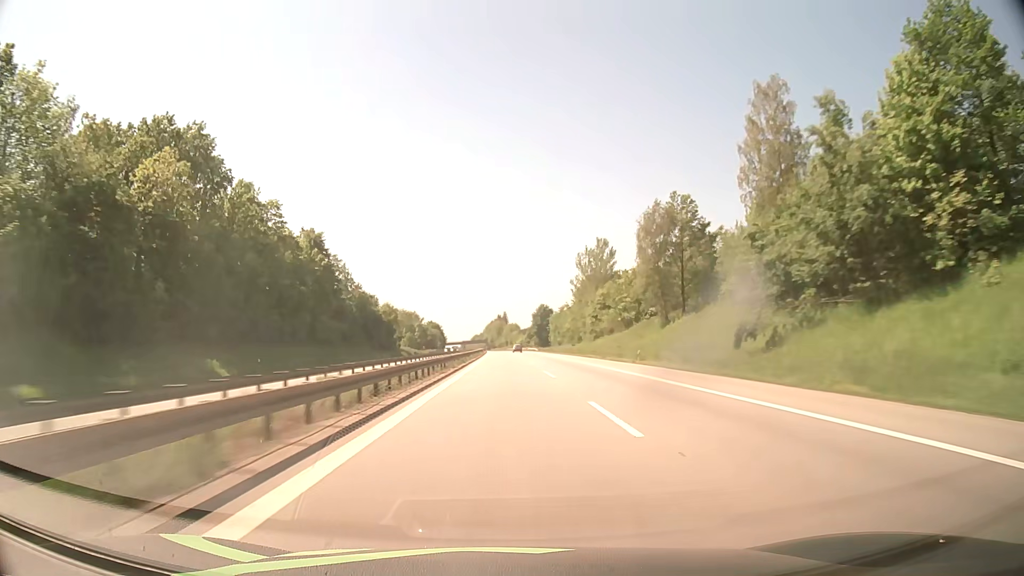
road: motorway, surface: asphalt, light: Day
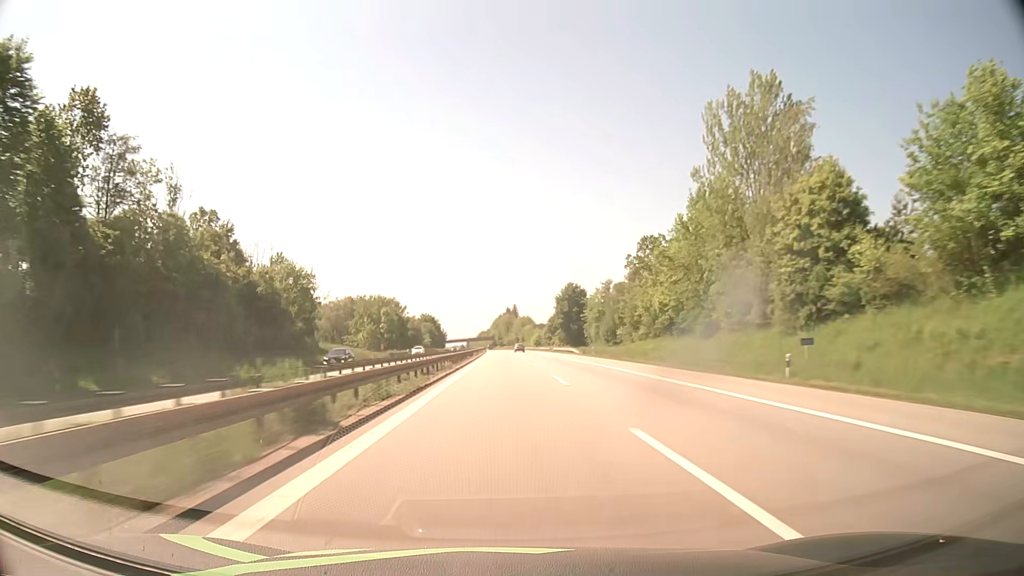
(-0.4, +76.4) m; -1°
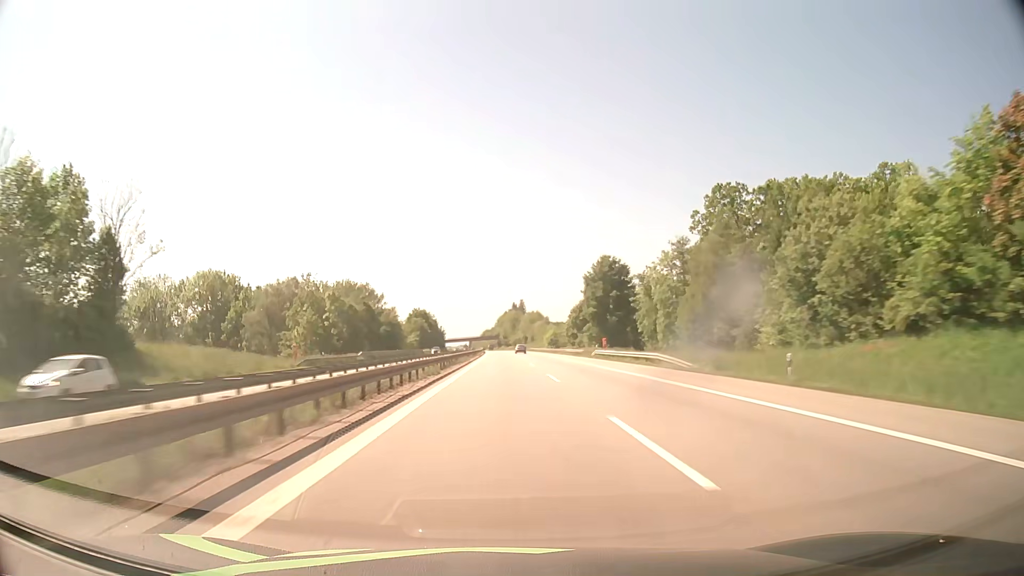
(-0.2, +51.0) m; 0°
(0, +10) (0, +20) (0, +30) (0, +40) (0, +50) (0, +60) (0, +70) (-1, +80) (-1, +90) (-1, +100) m
